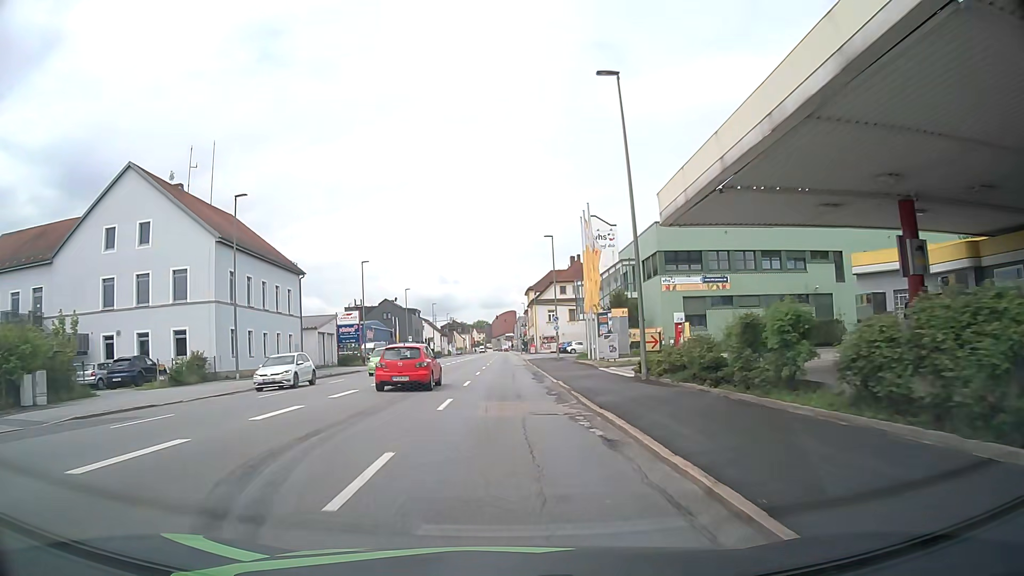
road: tertiary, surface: asphalt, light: Day
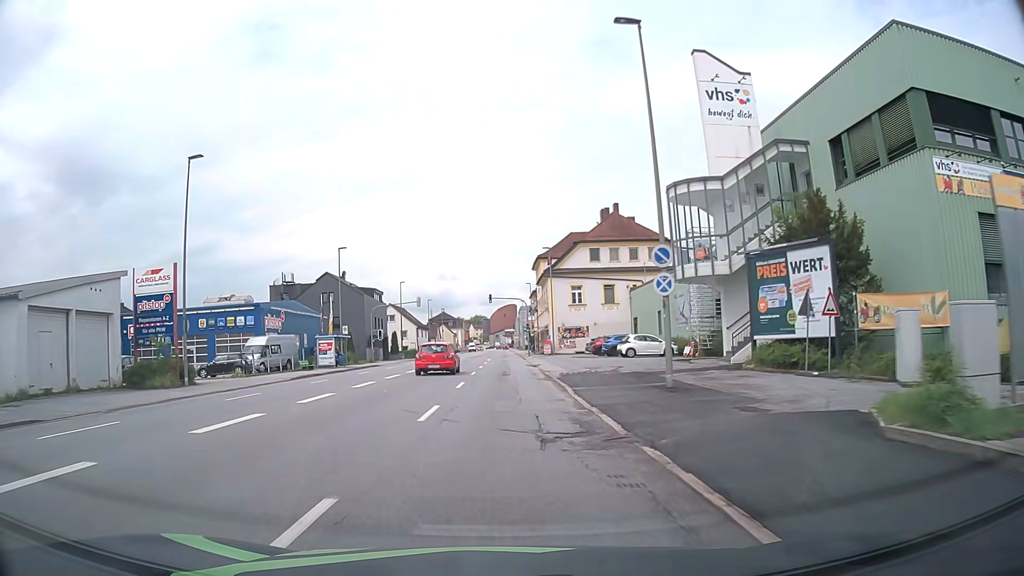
(+0.5, +38.8) m; +1°
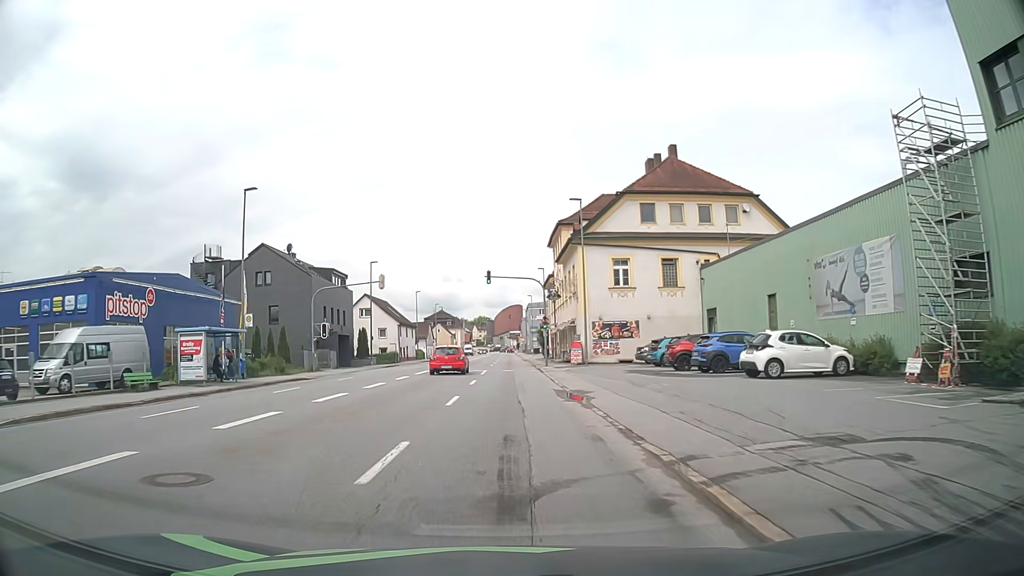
(-0.2, +23.3) m; -1°
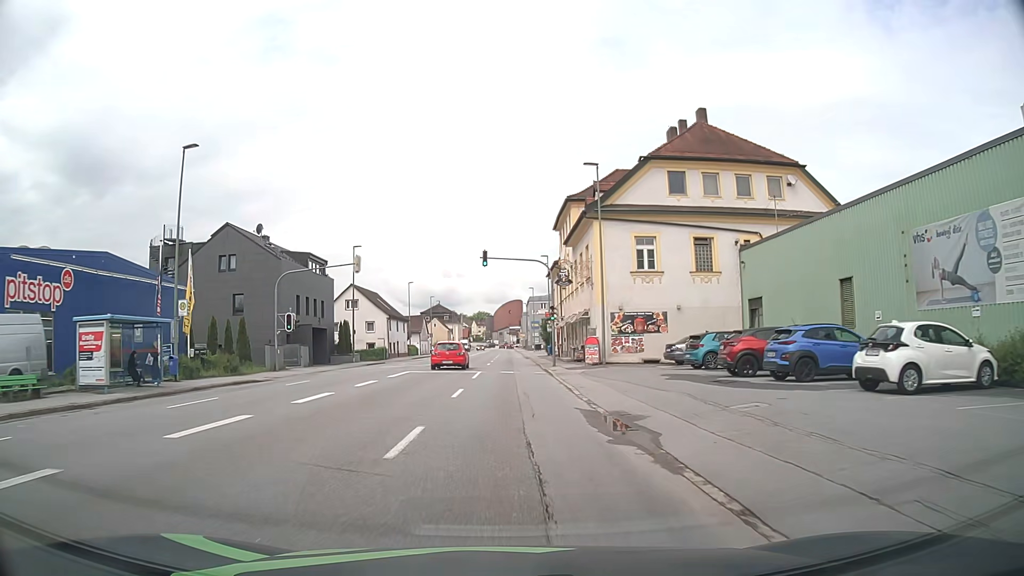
(0.0, +7.8) m; 0°
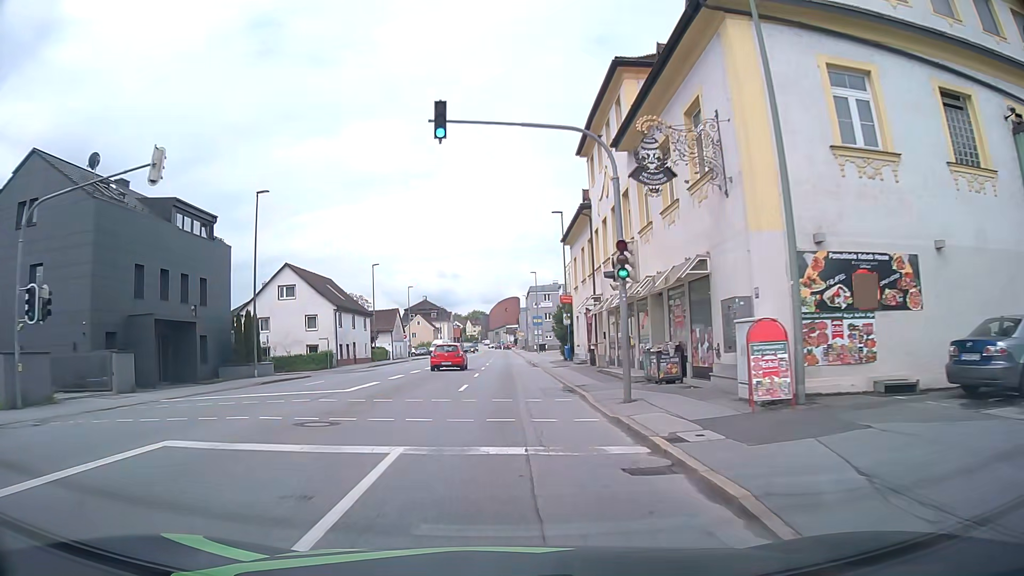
(0.0, +23.4) m; 0°
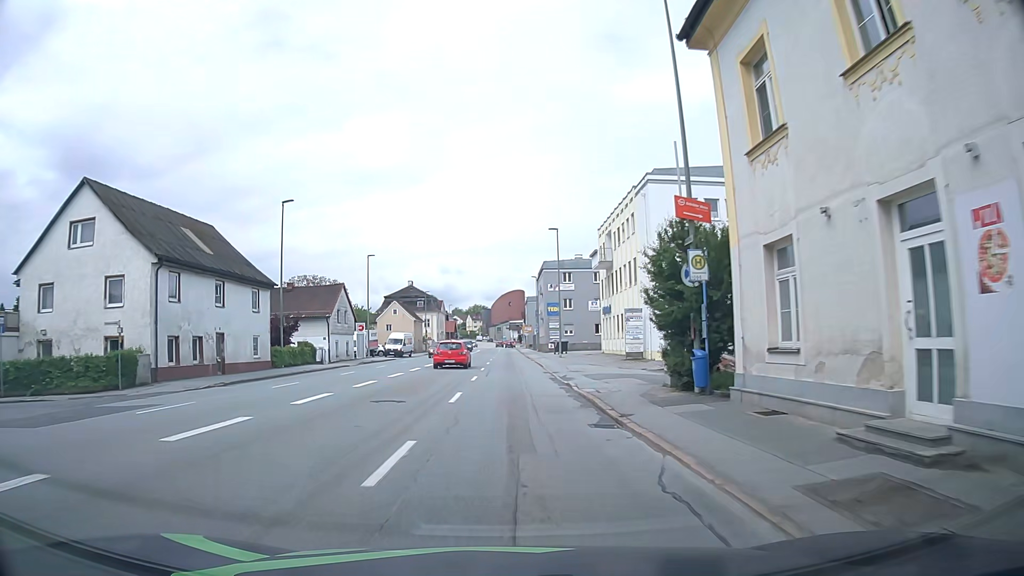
(-0.3, +31.2) m; -1°
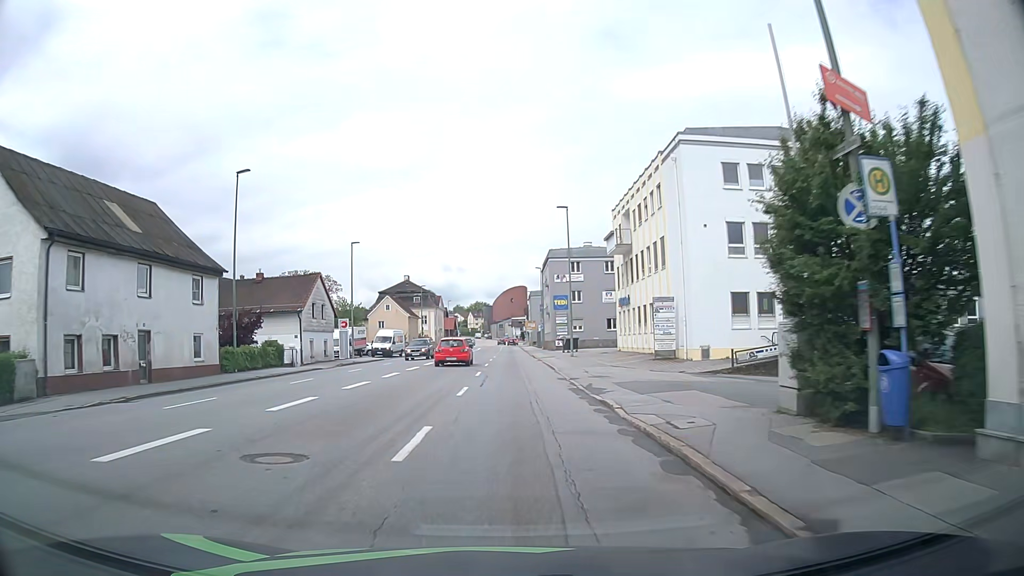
(0.0, +7.8) m; 0°
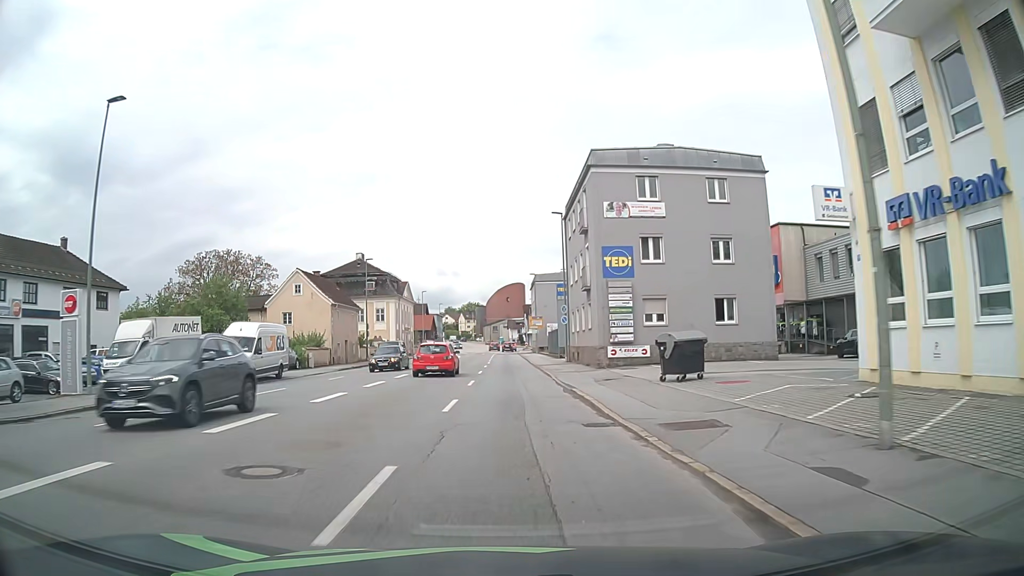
(-0.2, +39.1) m; 0°
(0, +10) (0, +20) (0, +30) (0, +40) (0, +50) (0, +60) (0, +70) (-1, +80) (-1, +90) (-1, +100) m
